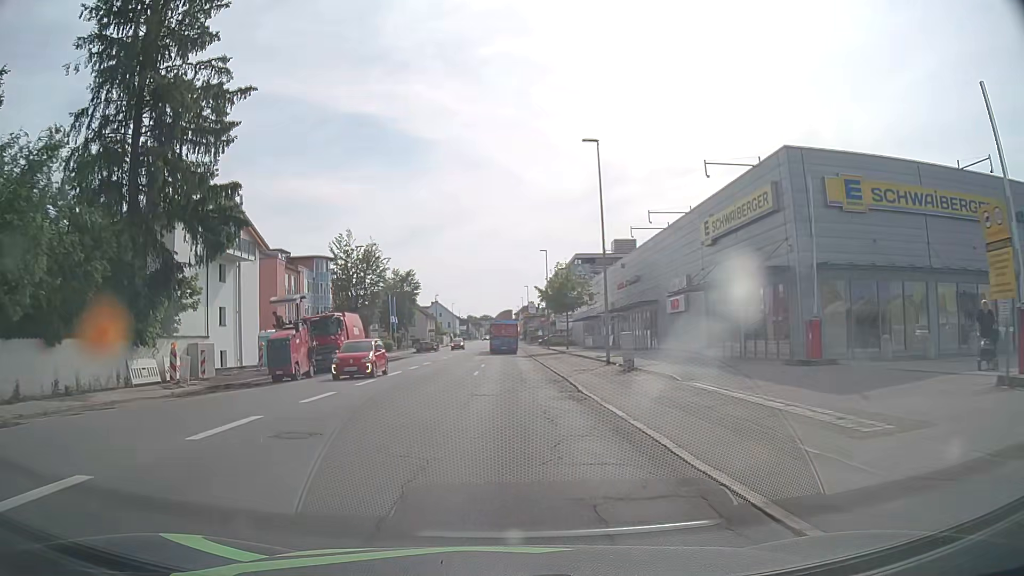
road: tertiary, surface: asphalt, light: Day
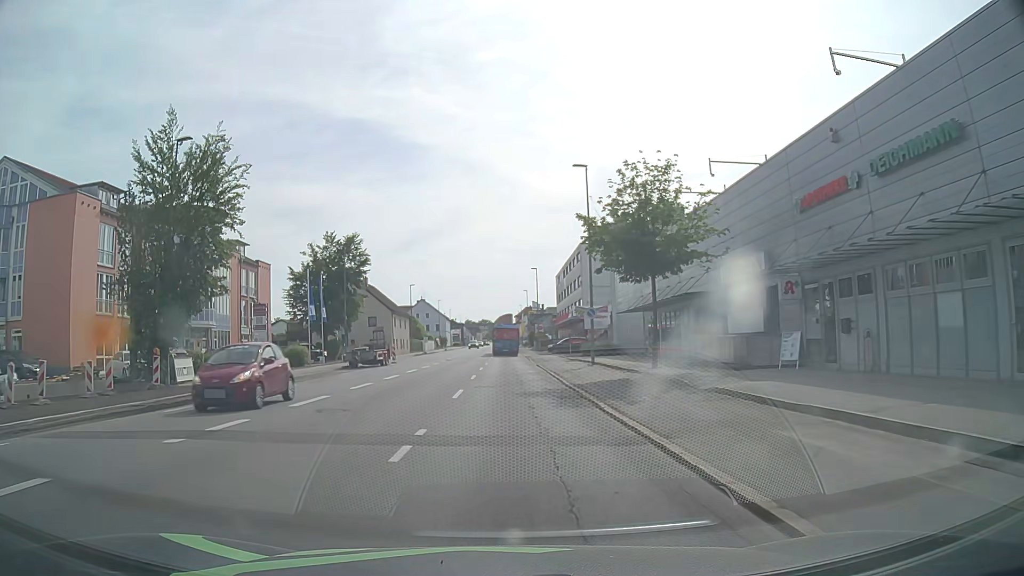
(-0.2, +36.3) m; 0°
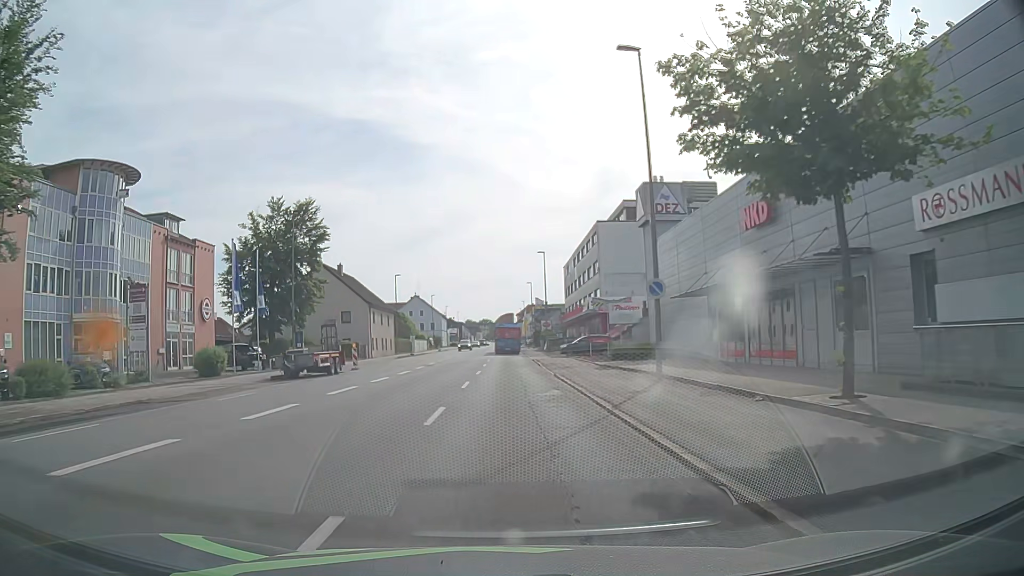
(0.0, +14.8) m; 0°
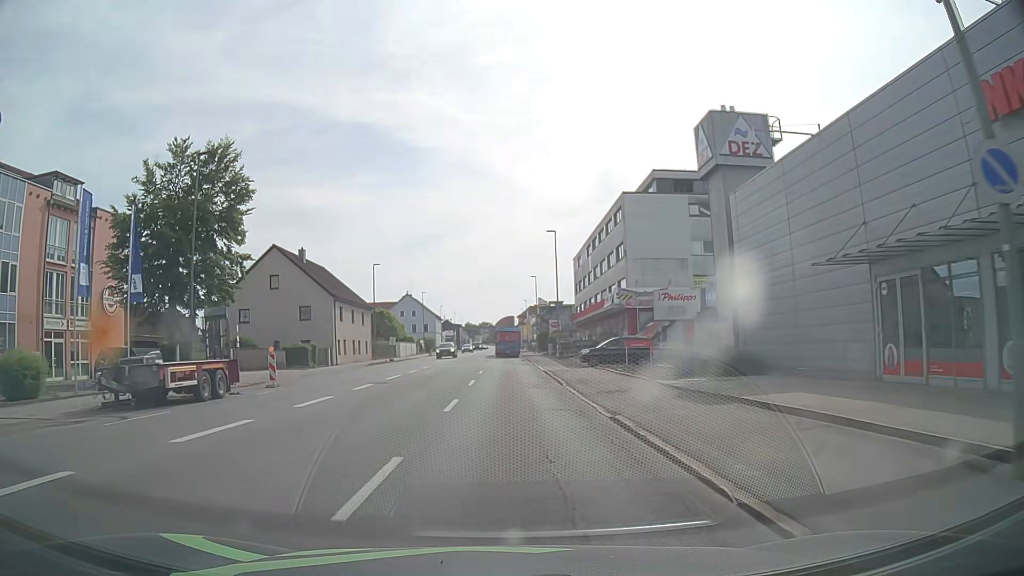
(0.0, +14.9) m; 0°
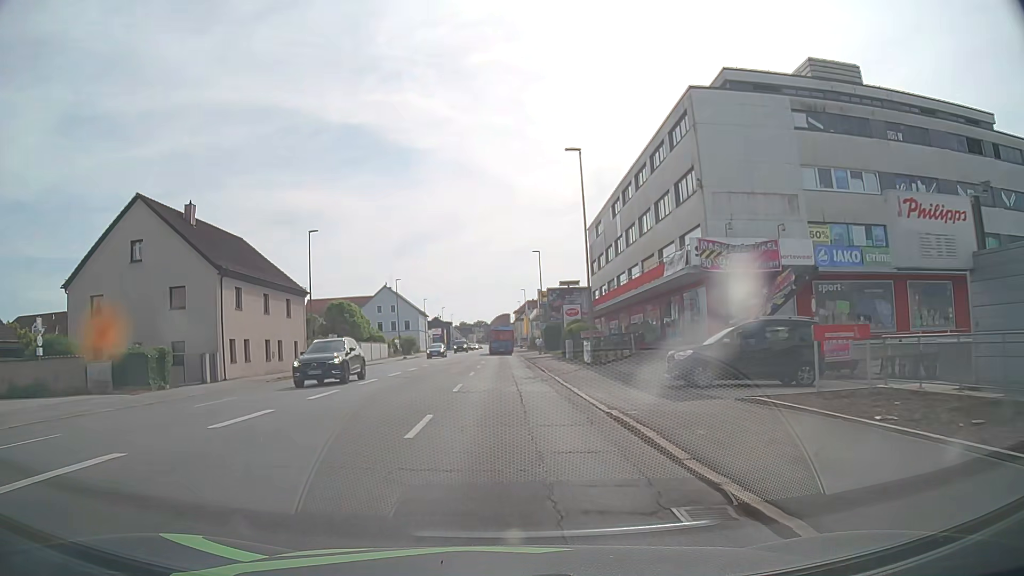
(+0.1, +22.6) m; +1°
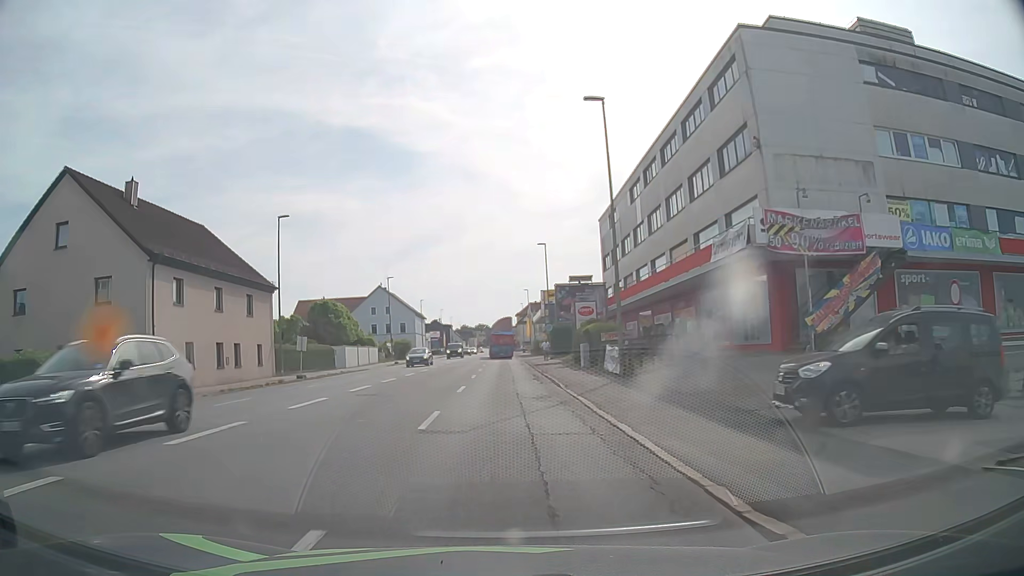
(0.0, +7.5) m; -1°
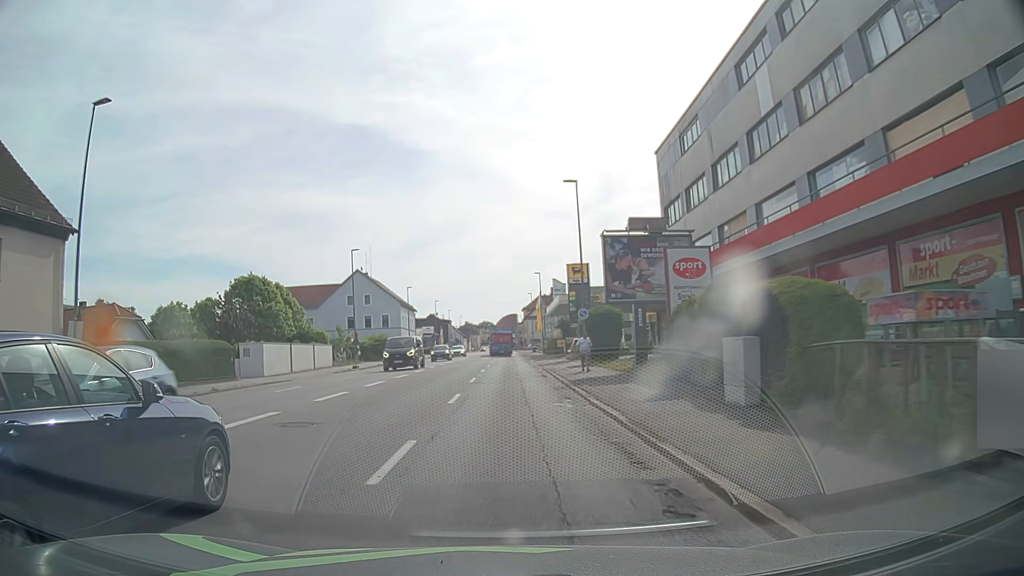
(0.0, +22.7) m; 0°
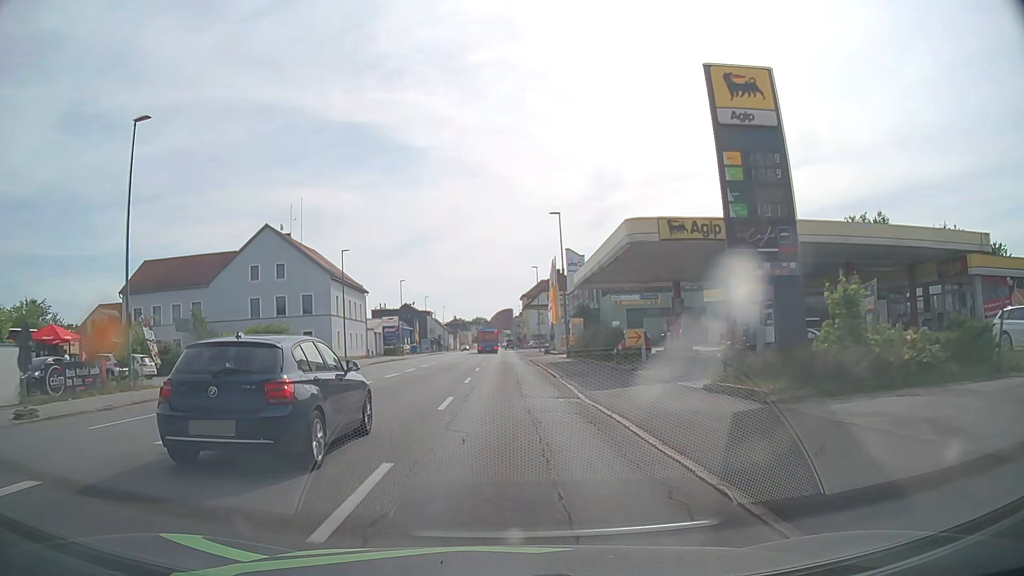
(+0.1, +38.0) m; +1°
(0, +10) (0, +20) (0, +30) (-1, +40) (-2, +50) (-2, +60) (-2, +70) (-3, +80) (-3, +90) (-3, +100) m
